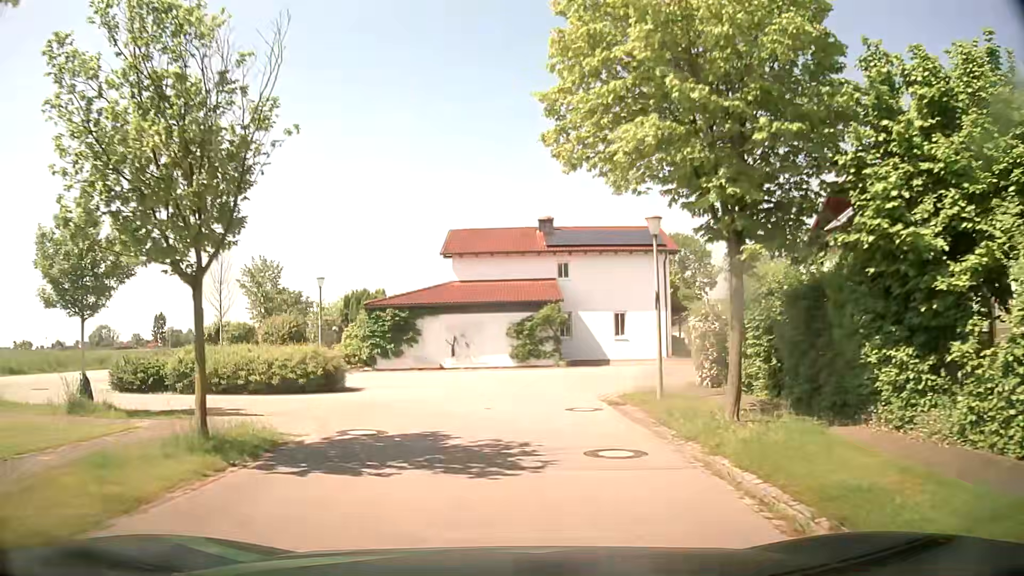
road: residential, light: Day
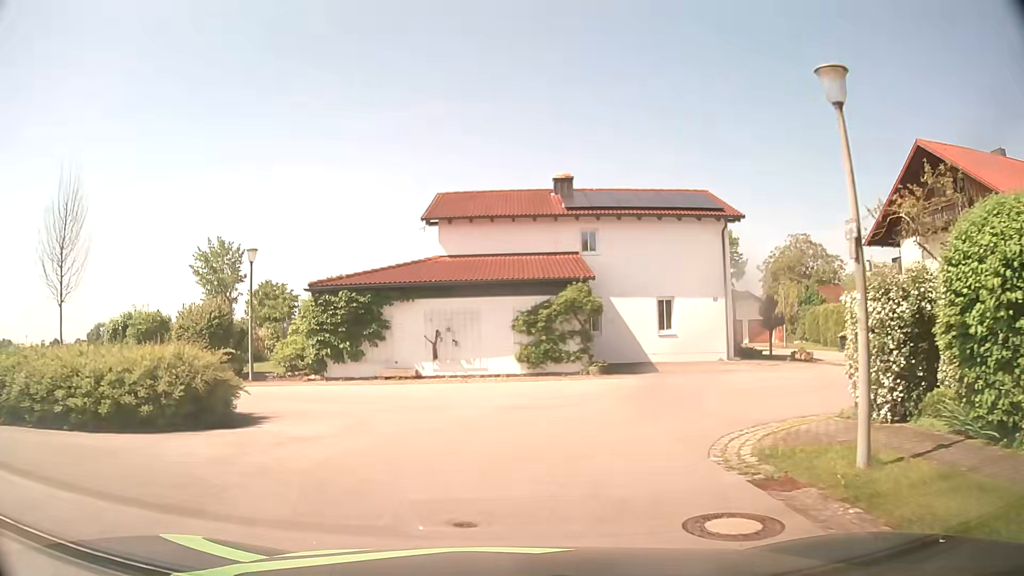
(-0.1, +9.0) m; -1°
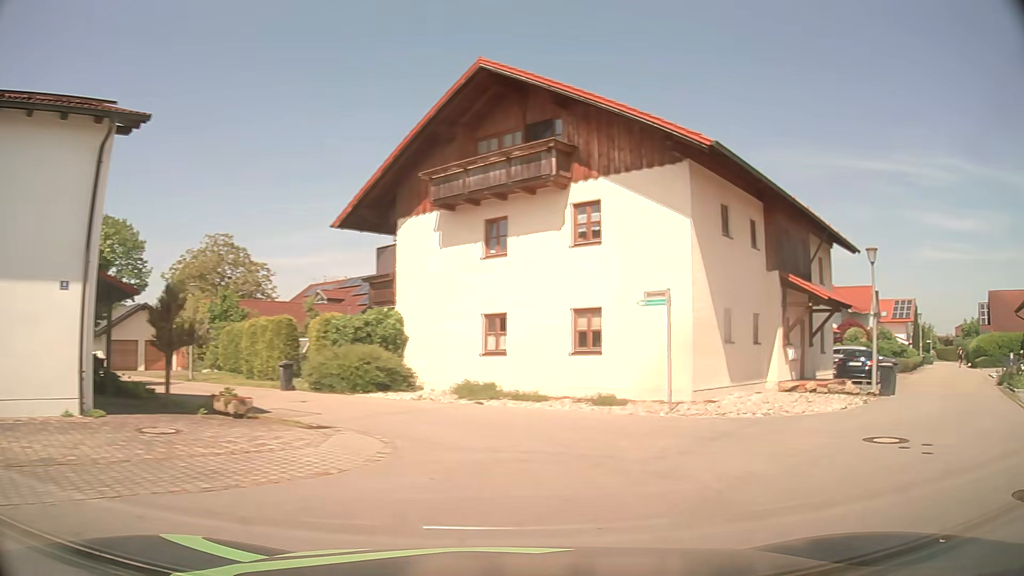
(+3.8, +13.1) m; +51°
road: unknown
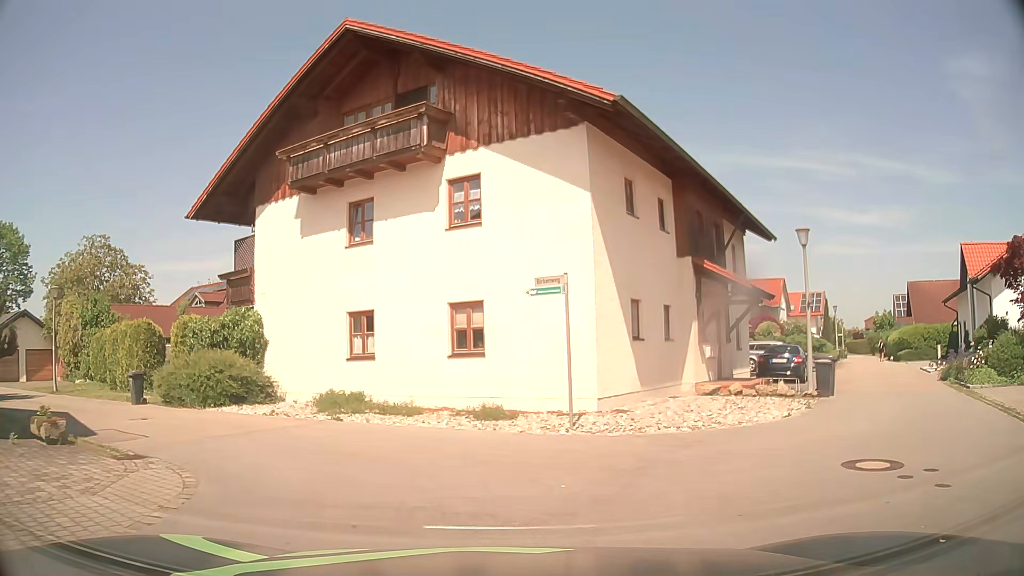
(+0.3, +2.8) m; +9°
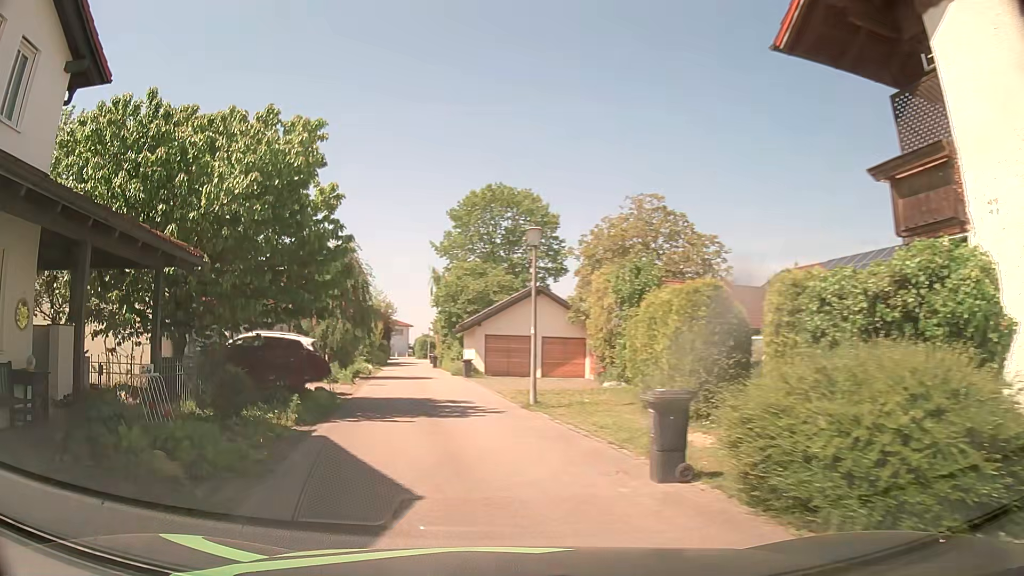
(-4.7, +11.8) m; -49°
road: residential
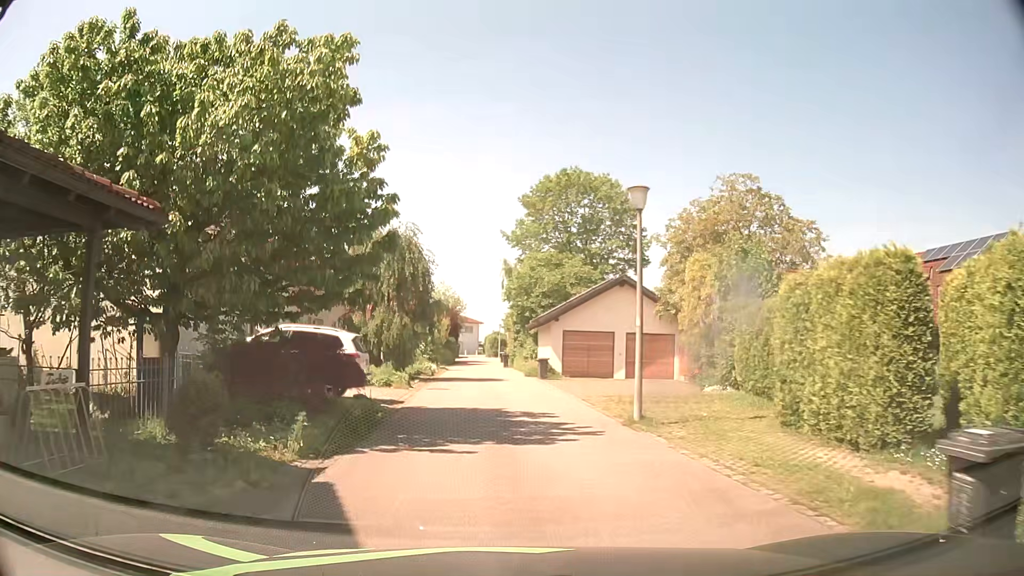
(-0.3, +4.0) m; -7°
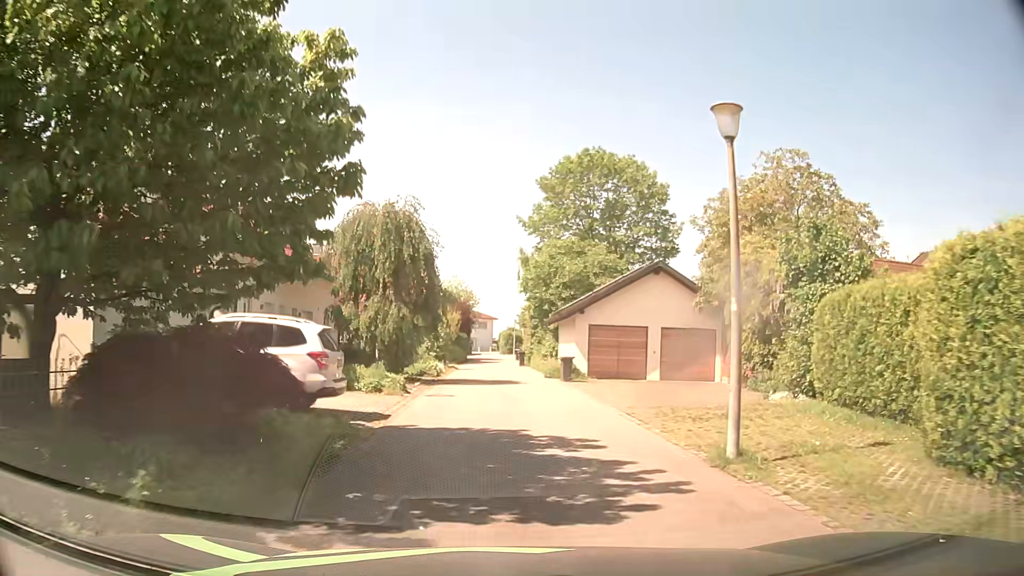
(0.0, +4.3) m; 0°
